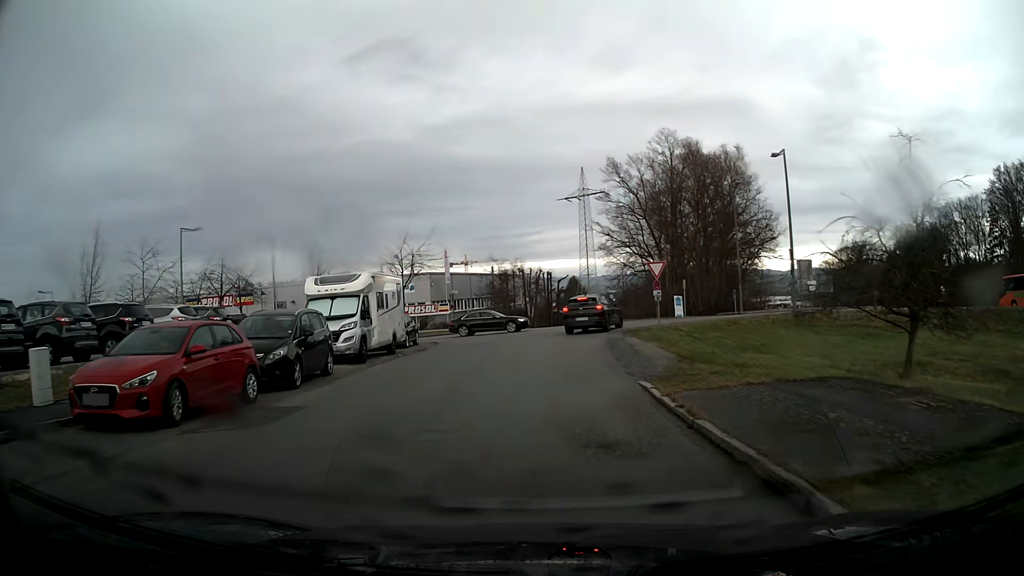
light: Day
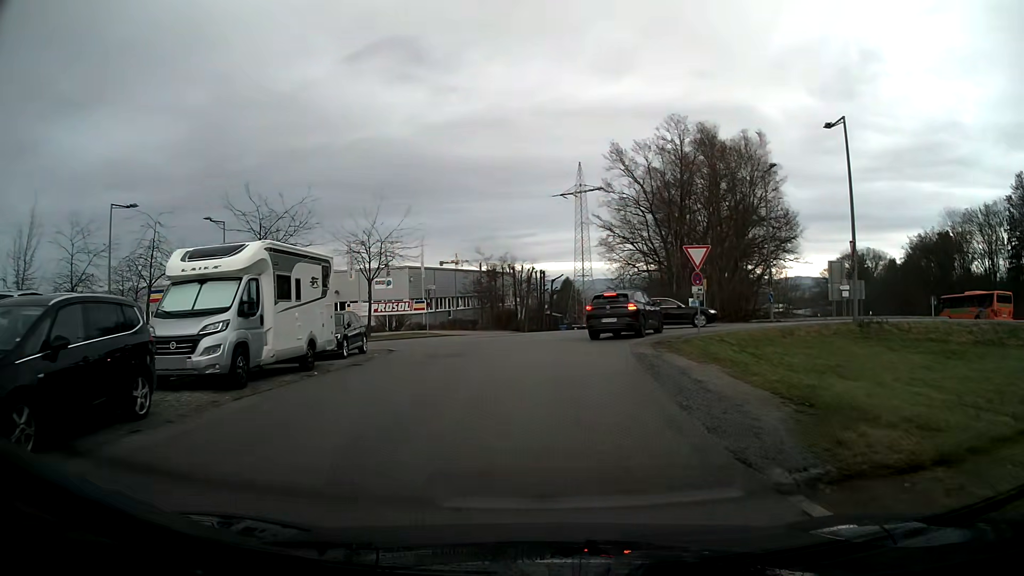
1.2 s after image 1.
(+0.1, +8.2) m; +1°
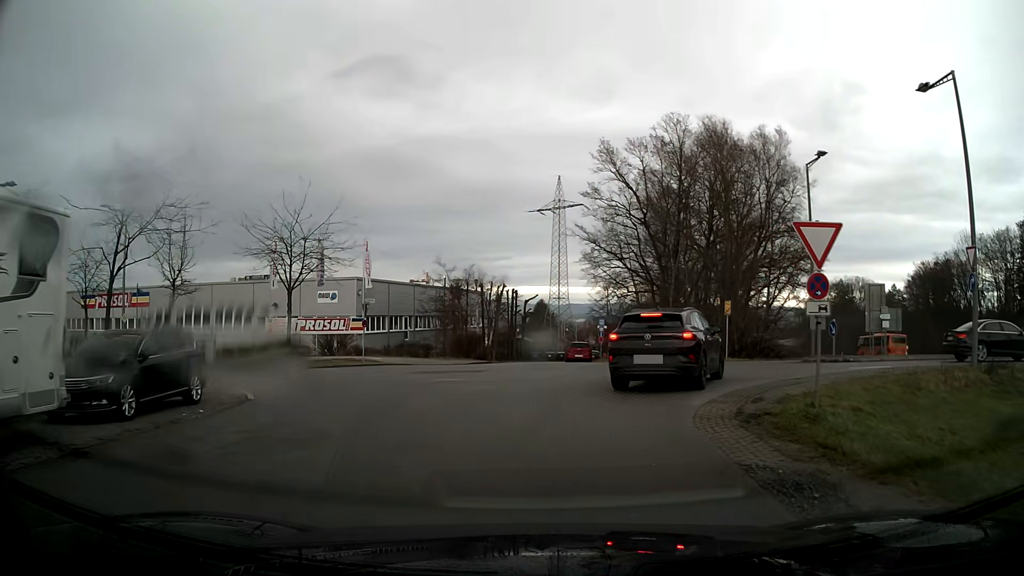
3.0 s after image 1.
(+0.2, +10.3) m; +2°
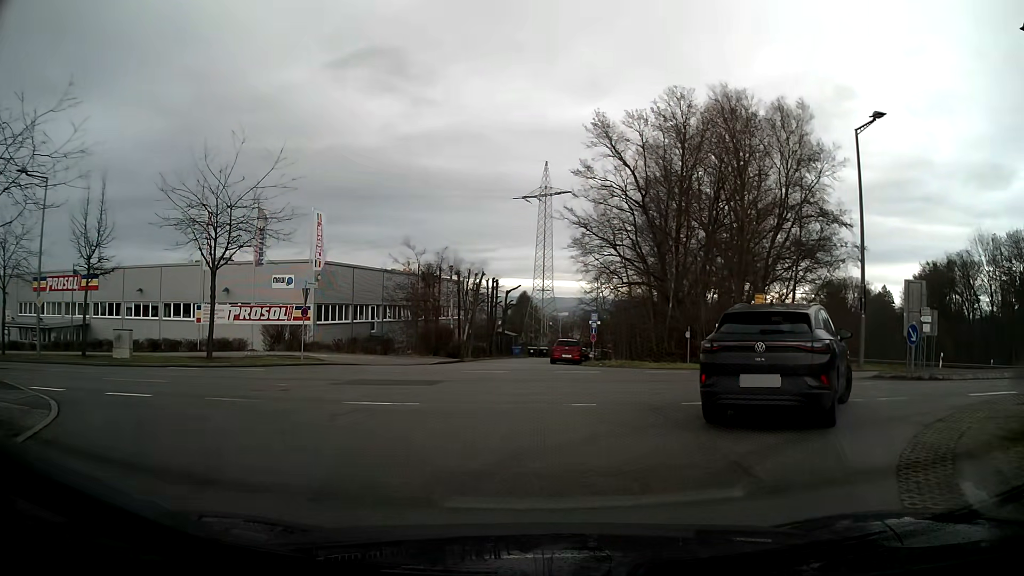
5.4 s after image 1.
(+0.1, +6.7) m; +2°
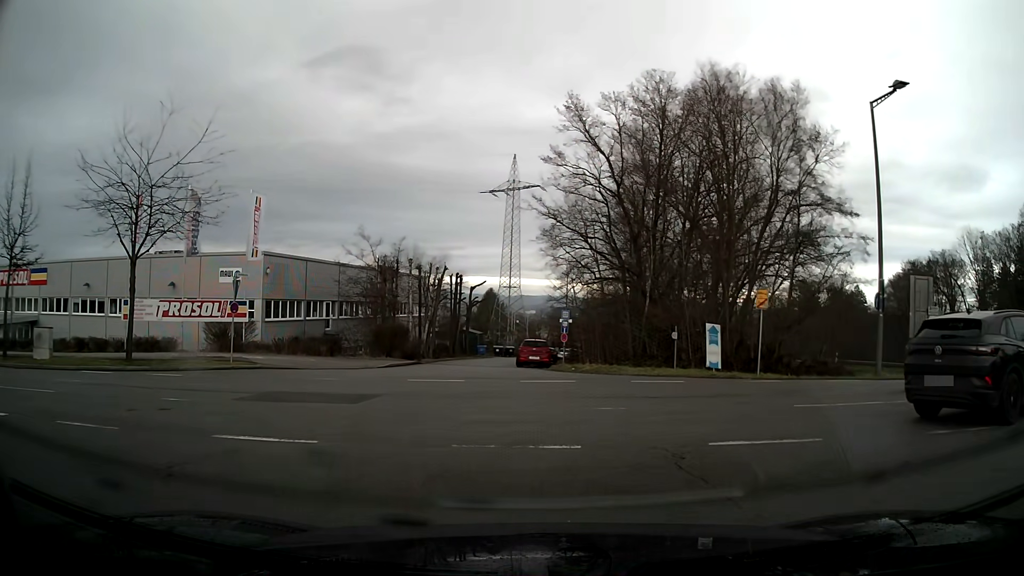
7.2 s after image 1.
(+0.1, +4.0) m; +2°
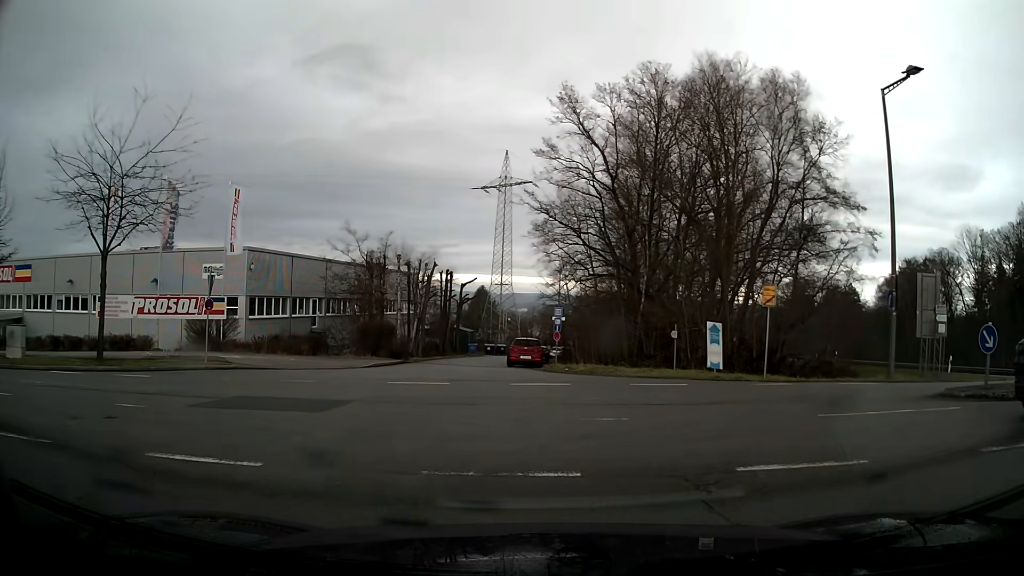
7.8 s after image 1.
(0.0, +1.4) m; 0°
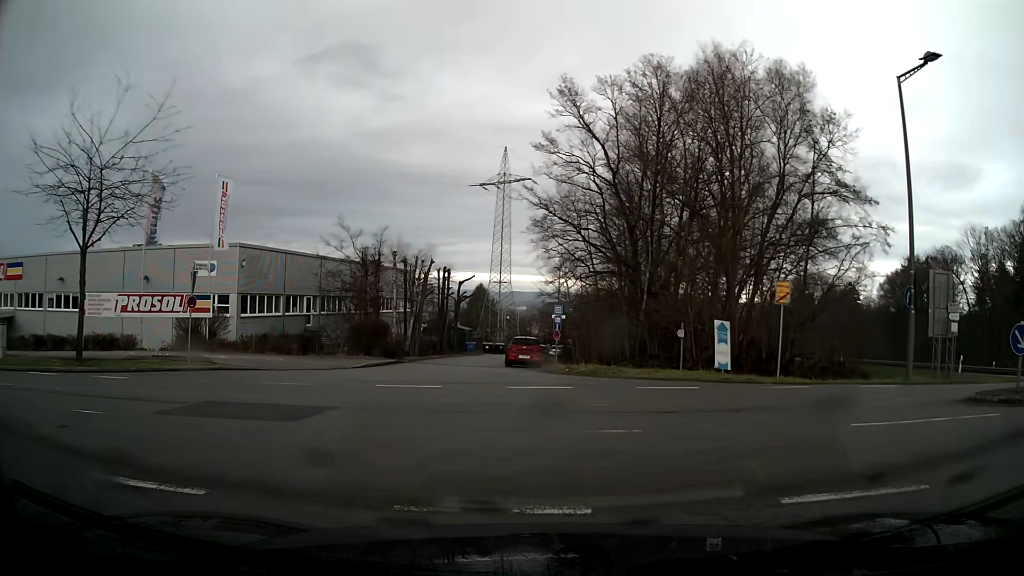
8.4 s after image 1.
(0.0, +1.2) m; 0°
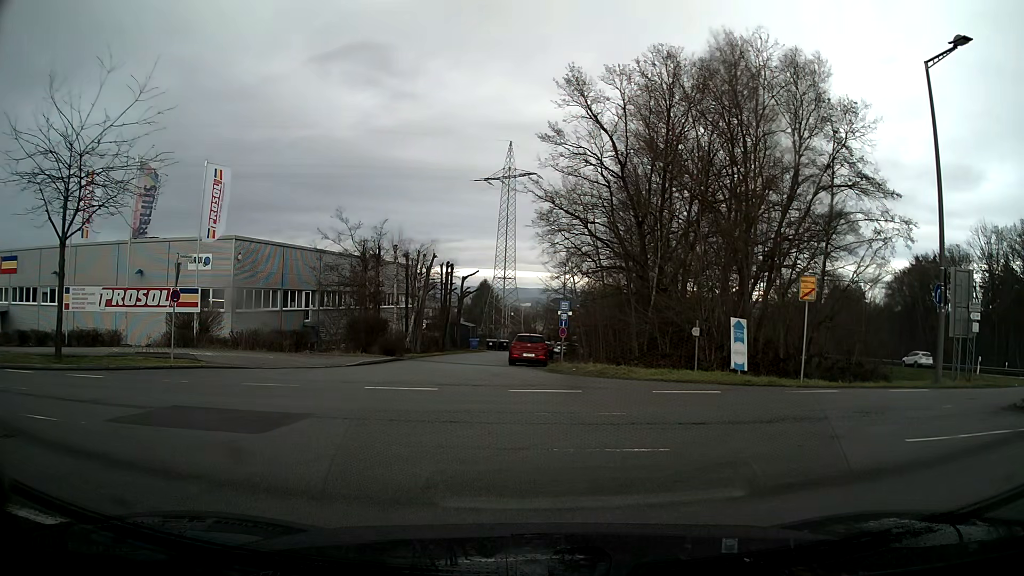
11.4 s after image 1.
(0.0, +1.4) m; 0°
